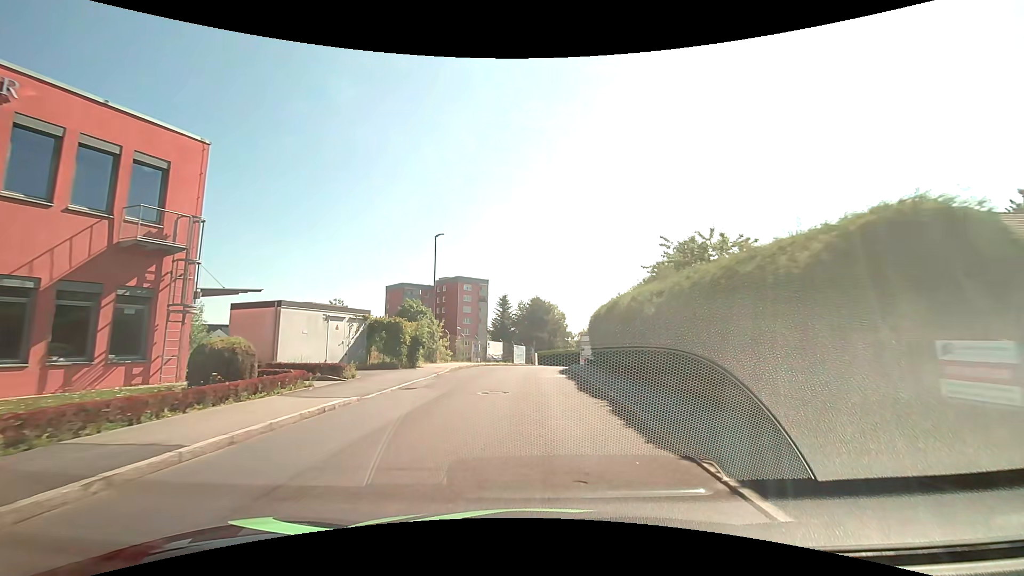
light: Day
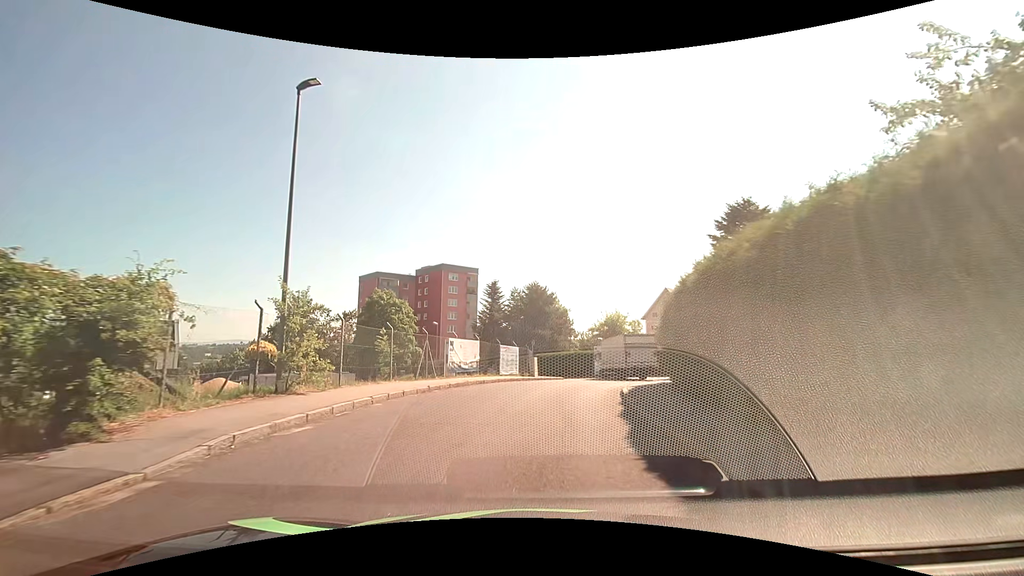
(-0.1, +18.6) m; -1°
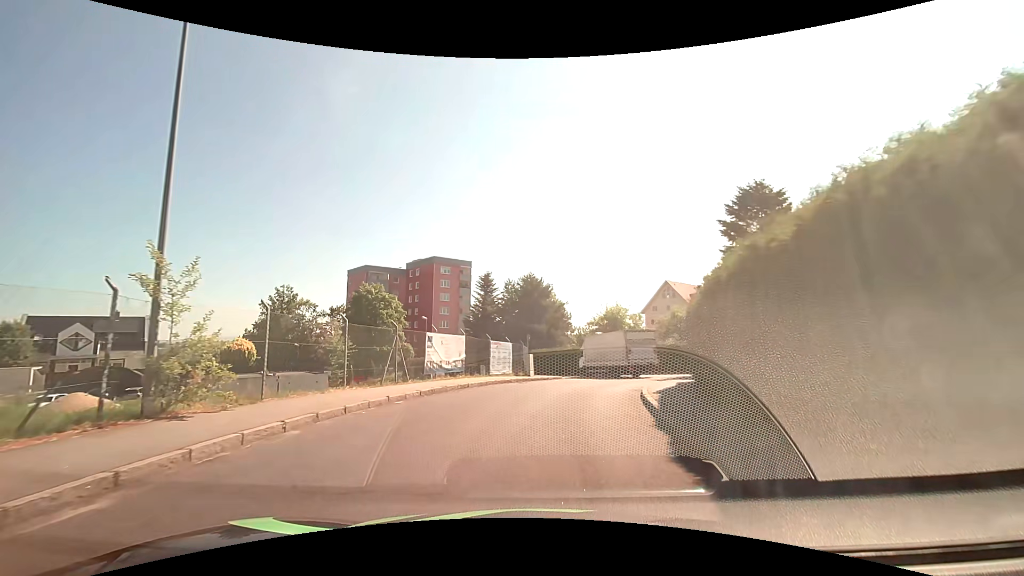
(+0.1, +4.0) m; +2°
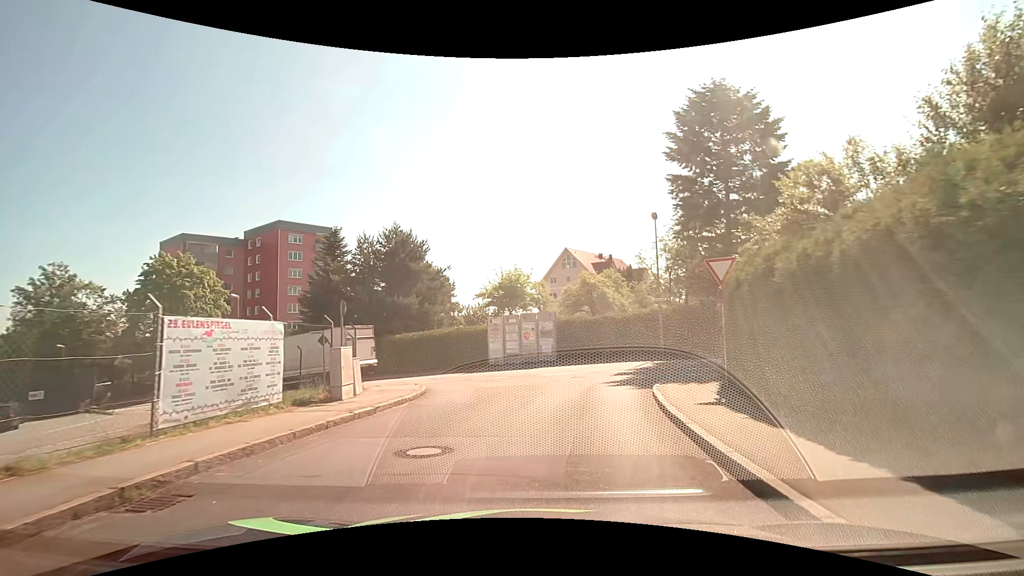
(+1.4, +17.5) m; +12°
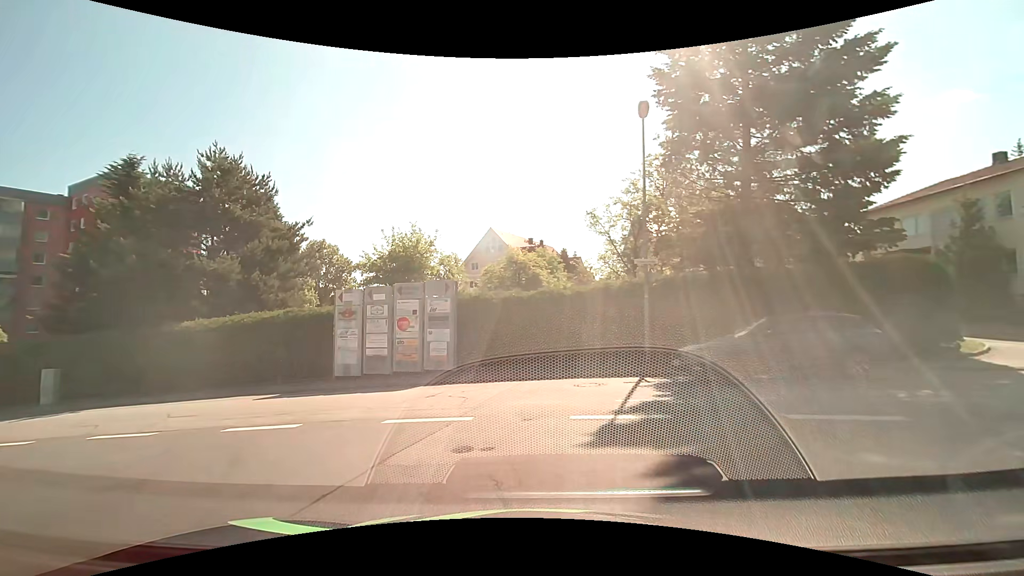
(+1.2, +13.6) m; +8°
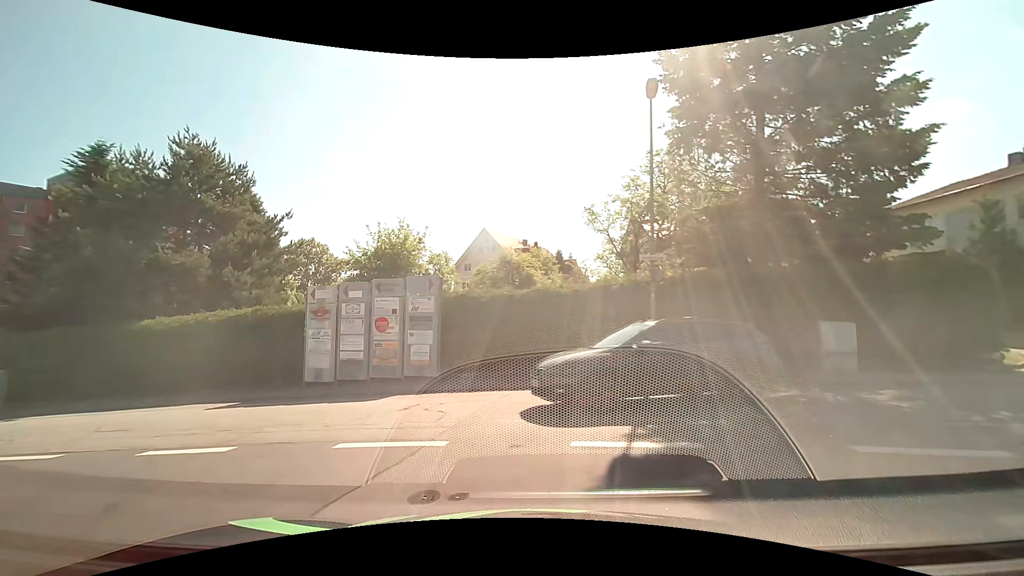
(0.0, +1.6) m; +2°
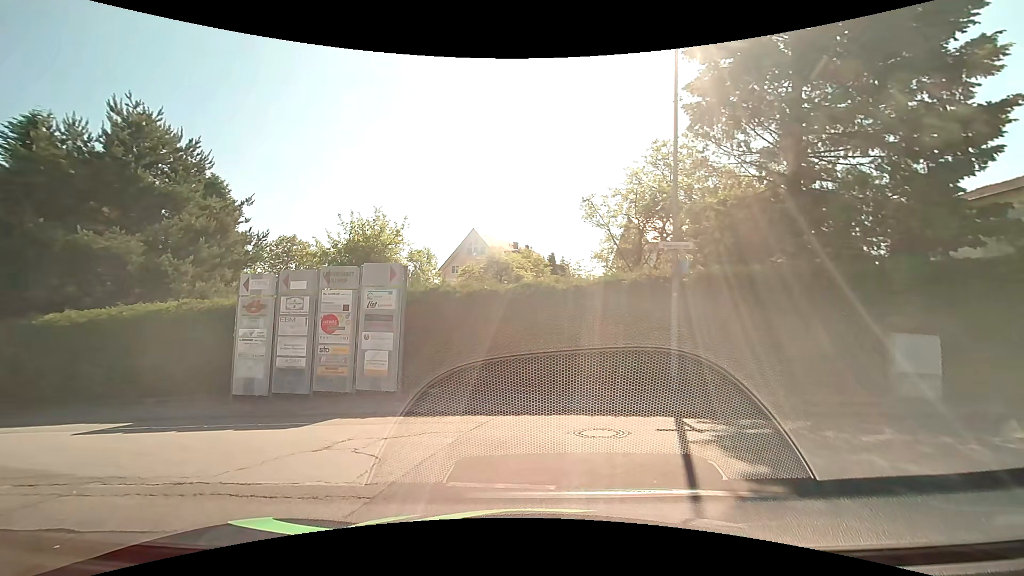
(0.0, +2.9) m; +1°
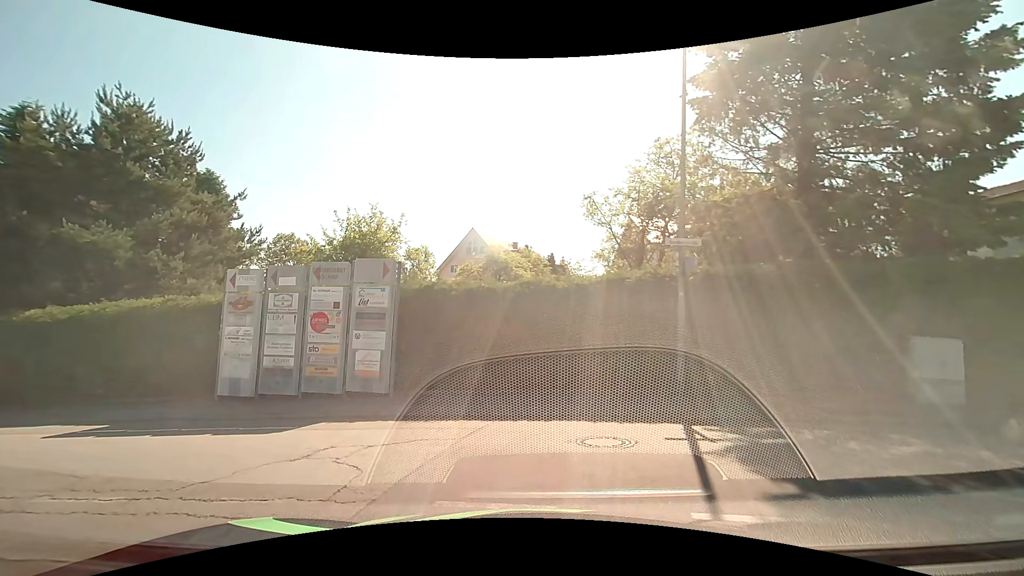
(0.0, +0.5) m; 0°
